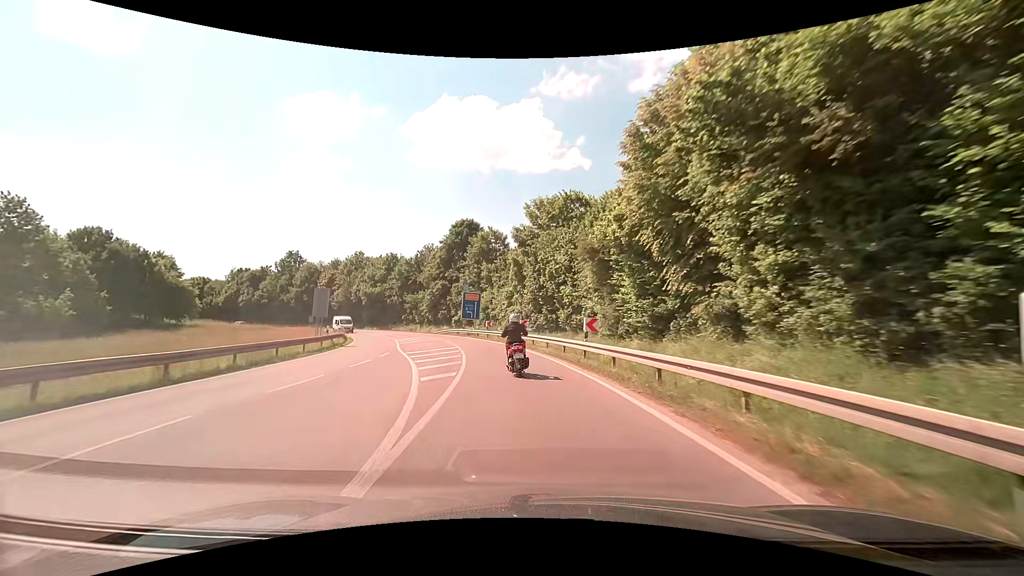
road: secondary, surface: asphalt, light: Day
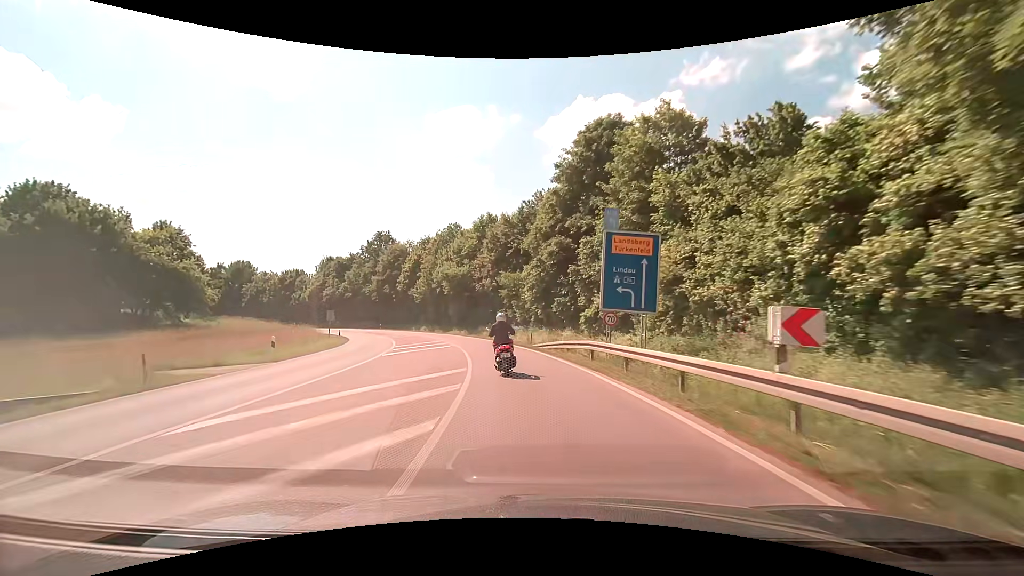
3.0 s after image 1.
(-5.6, +39.8) m; -16°
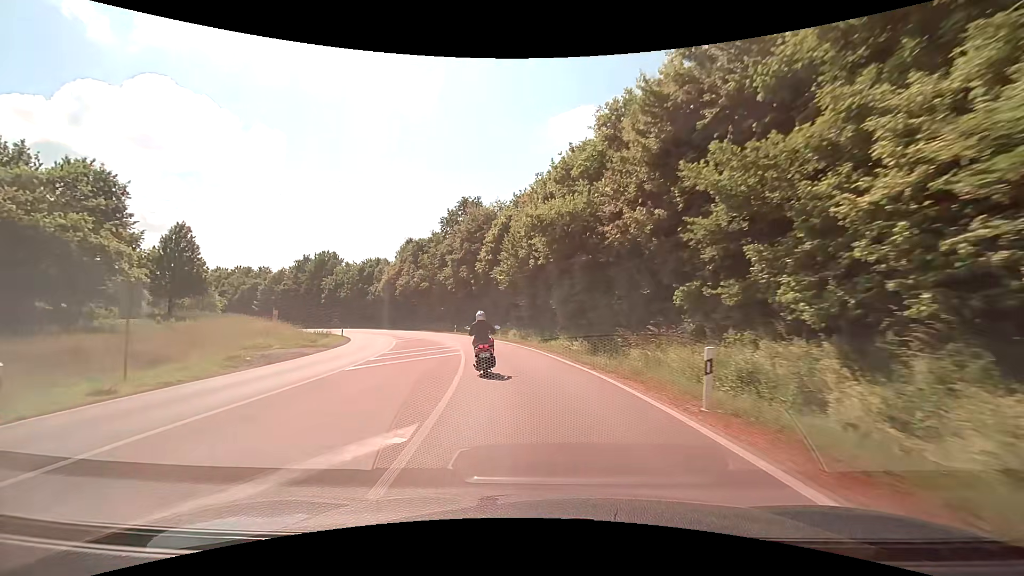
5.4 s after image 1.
(-3.9, +33.2) m; -14°
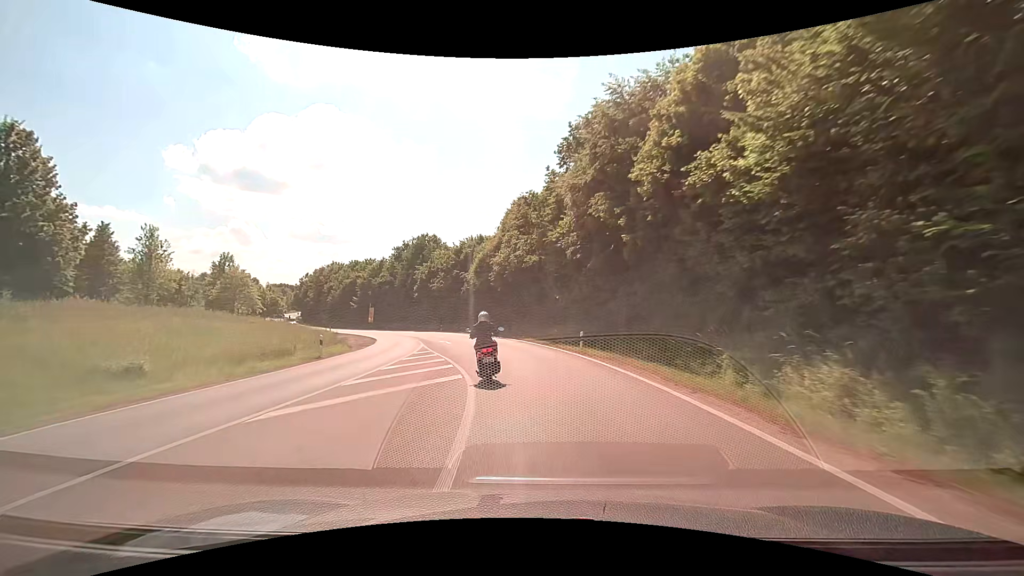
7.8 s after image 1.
(-4.4, +32.8) m; -16°
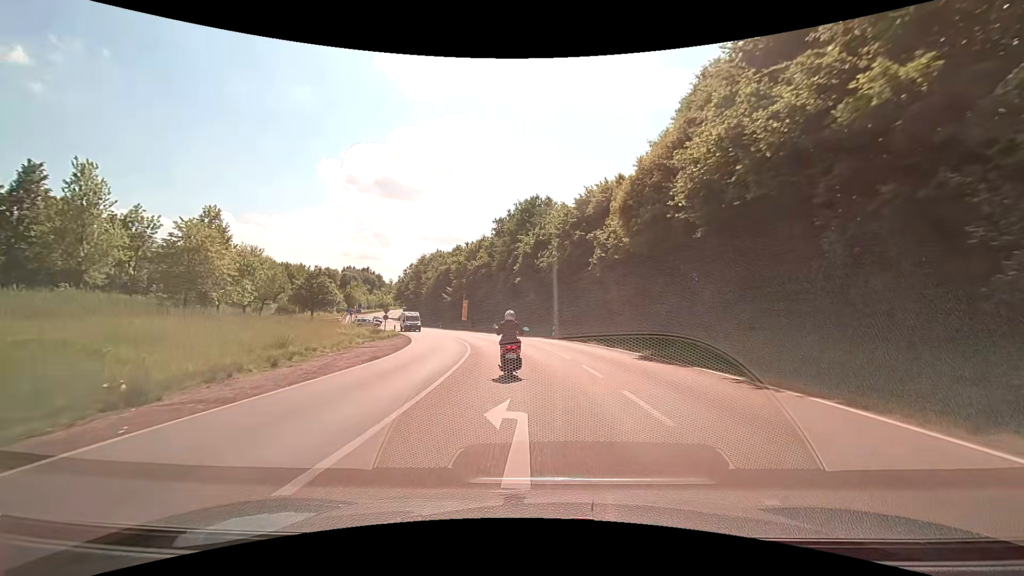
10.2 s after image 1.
(-4.5, +30.8) m; -15°
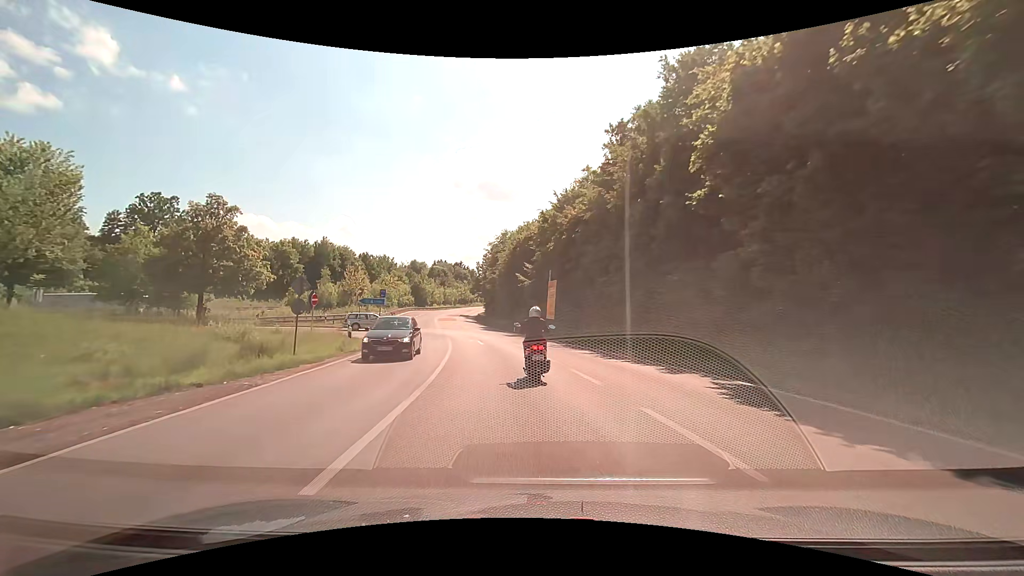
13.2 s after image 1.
(-3.5, +37.1) m; -12°
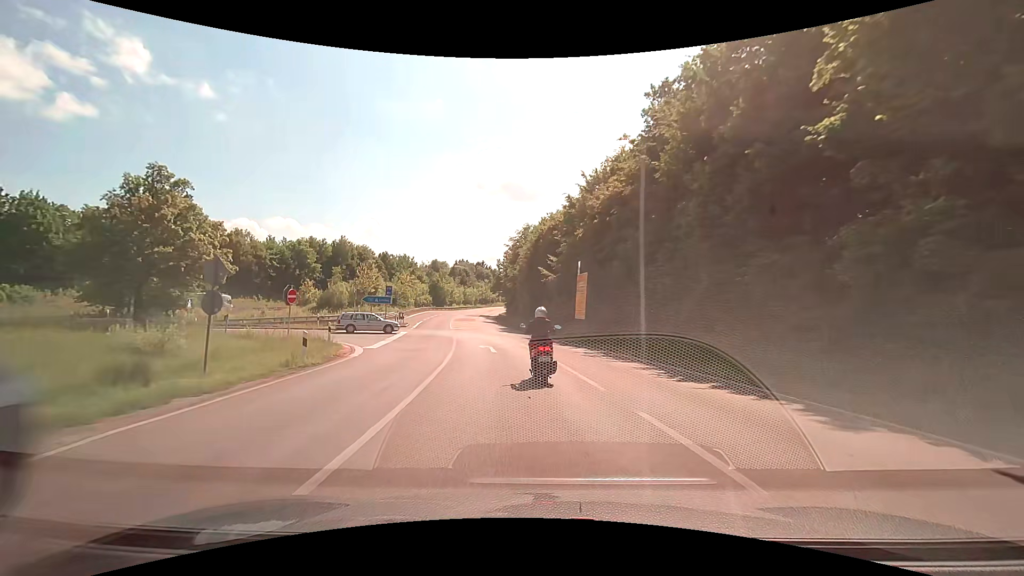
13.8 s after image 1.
(-0.1, +6.3) m; -2°
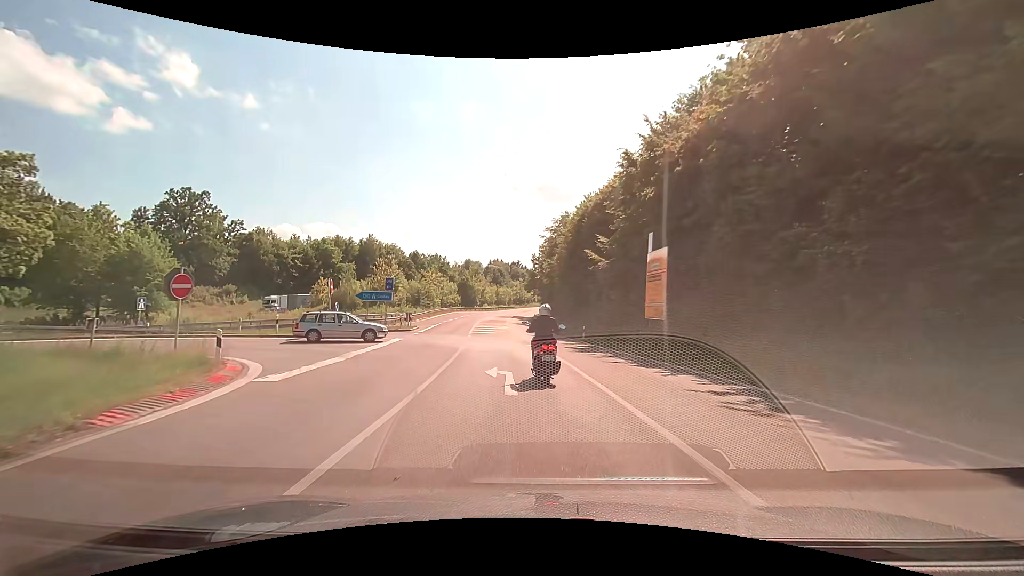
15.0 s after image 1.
(-0.5, +11.3) m; -5°
(0, +10) (-1, +20) (-5, +29) (-14, +33) (-24, +32) (-34, +32) (-43, +34) (-51, +40) (-56, +49) (-56, +59) m
